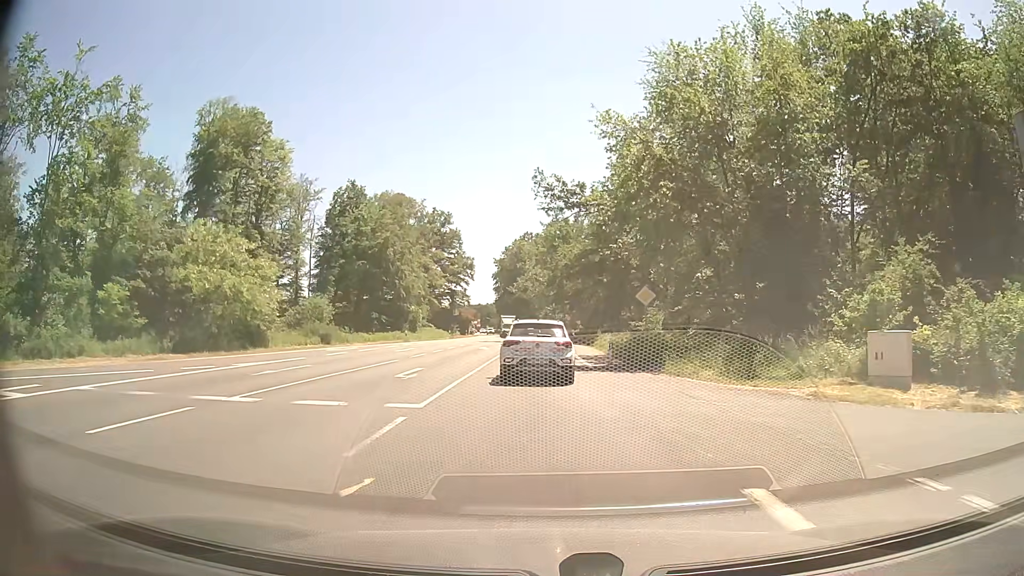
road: primary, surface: asphalt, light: Day
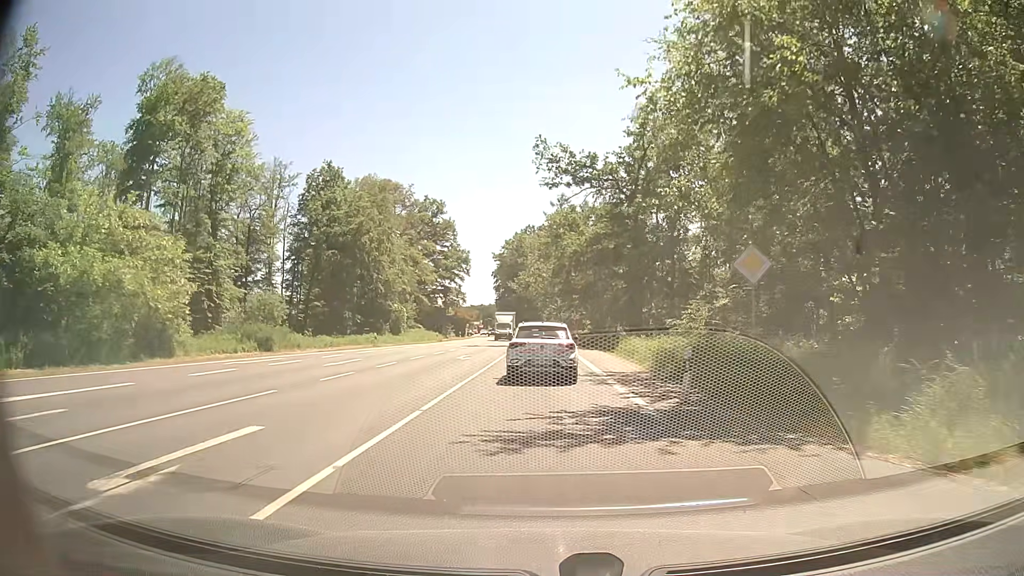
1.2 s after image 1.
(0.0, +13.2) m; 0°
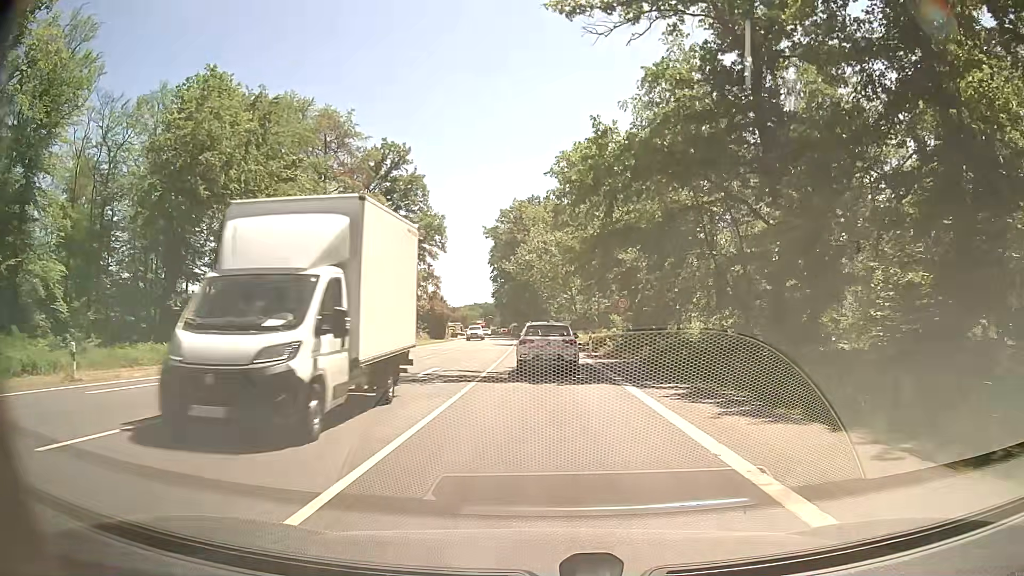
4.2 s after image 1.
(-0.3, +35.7) m; -1°
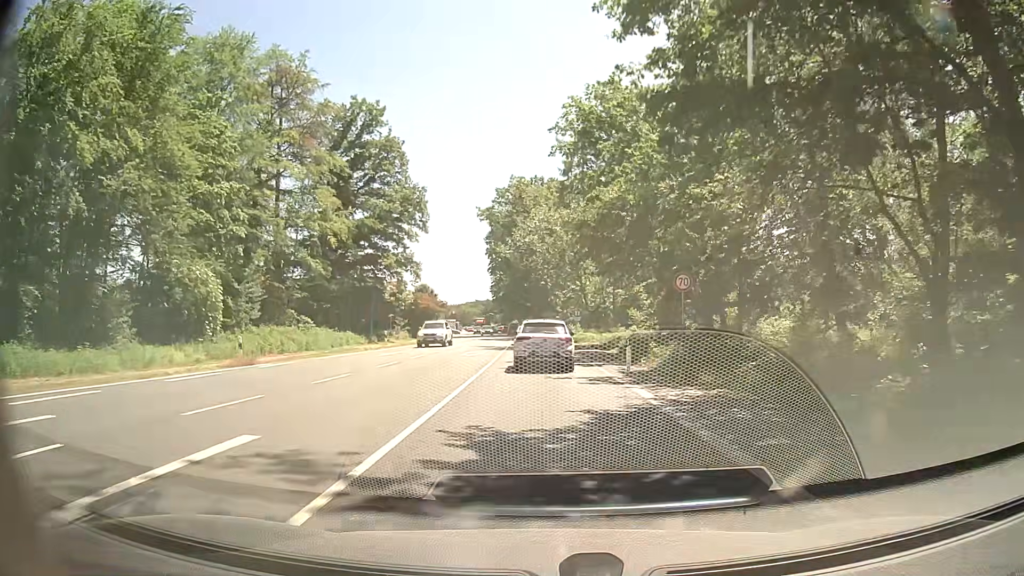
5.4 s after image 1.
(+0.2, +14.9) m; 0°
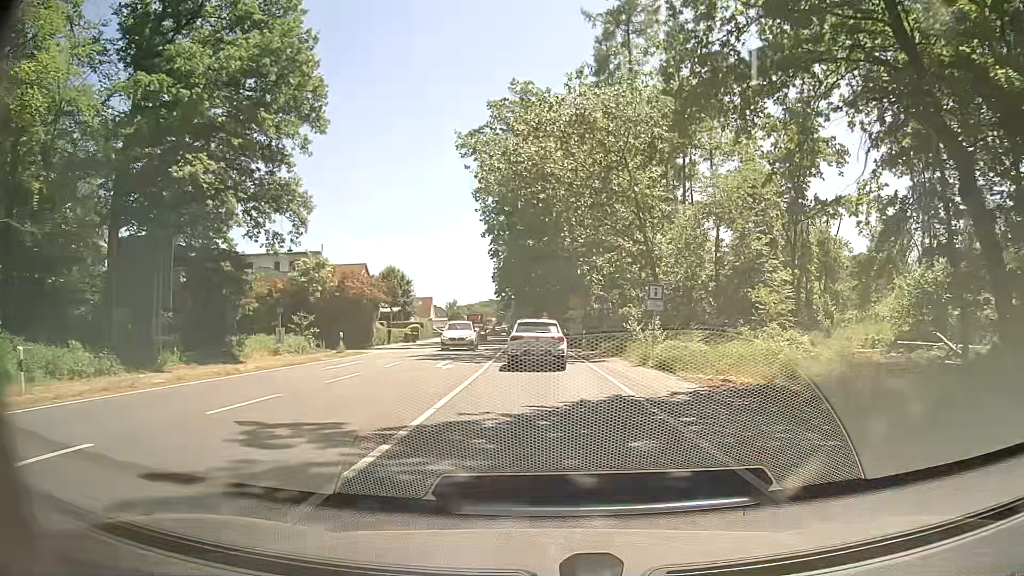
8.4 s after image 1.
(-0.3, +36.1) m; -1°
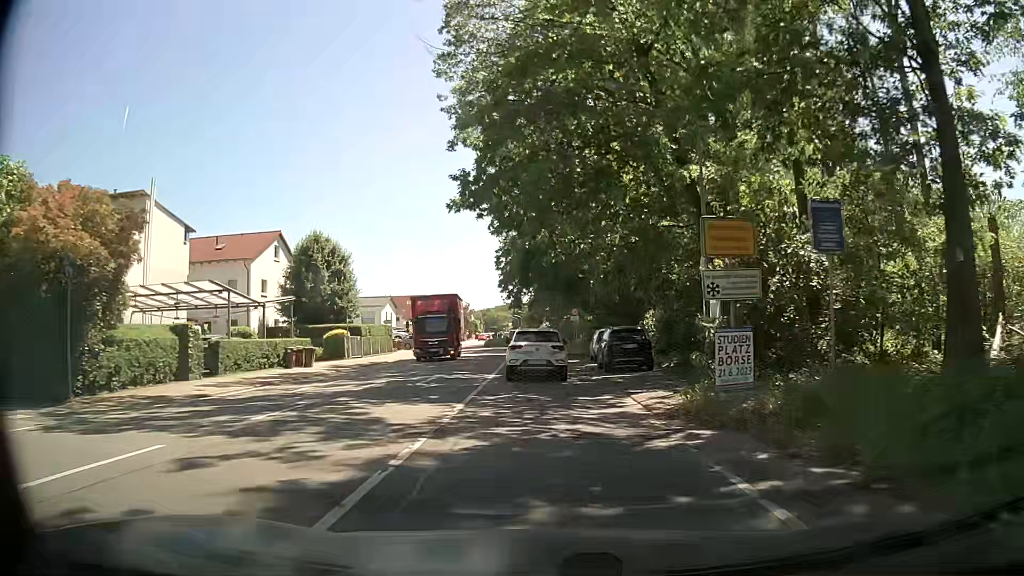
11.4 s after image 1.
(-0.6, +34.3) m; -2°
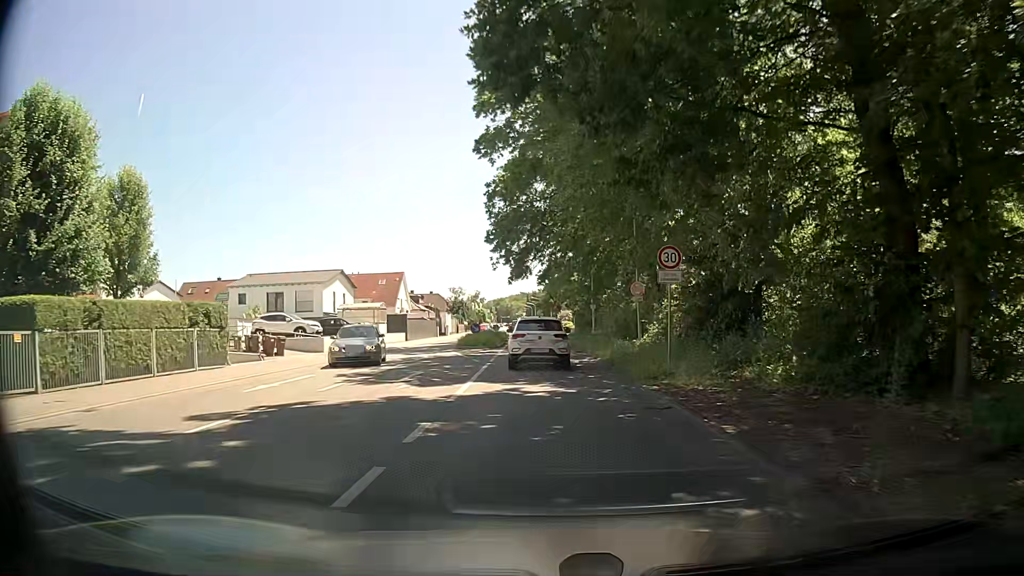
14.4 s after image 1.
(-0.4, +32.5) m; -1°
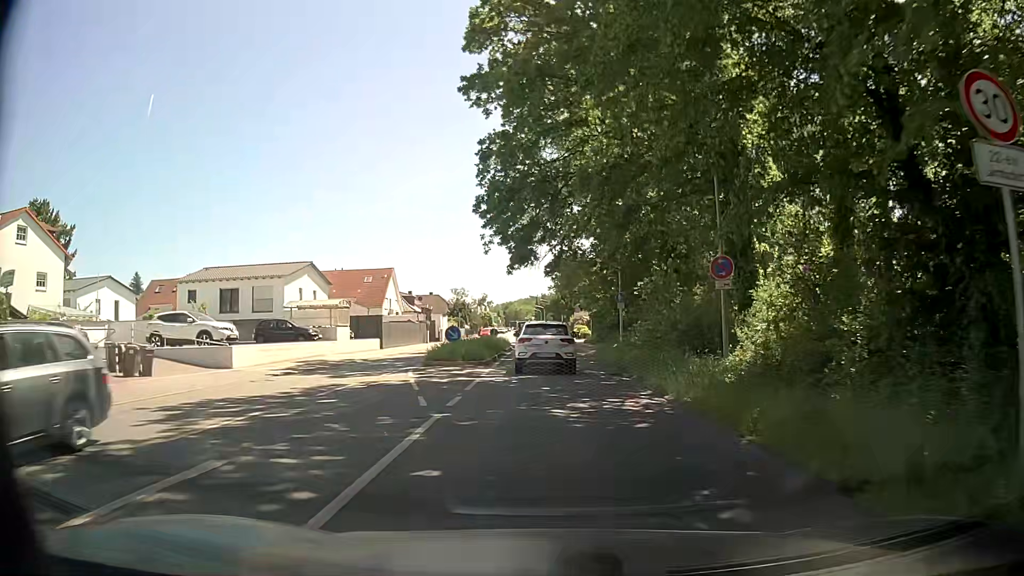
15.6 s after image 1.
(-0.2, +12.6) m; -1°
(0, +10) (0, +20) (0, +30) (0, +40) (-1, +50) (-1, +60) (-2, +70) (-2, +80) (-3, +90) (-3, +100) m
